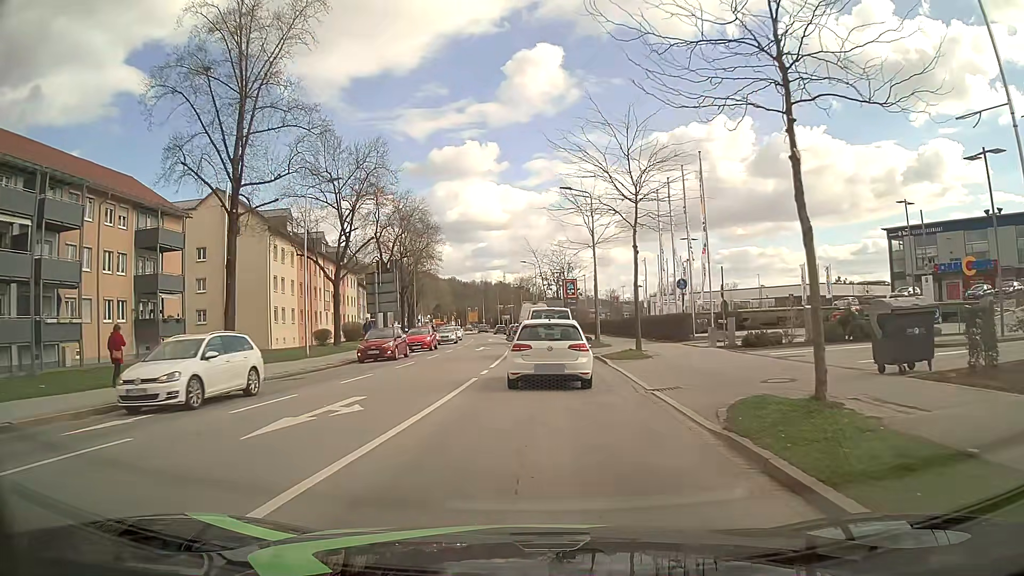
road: secondary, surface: asphalt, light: Day
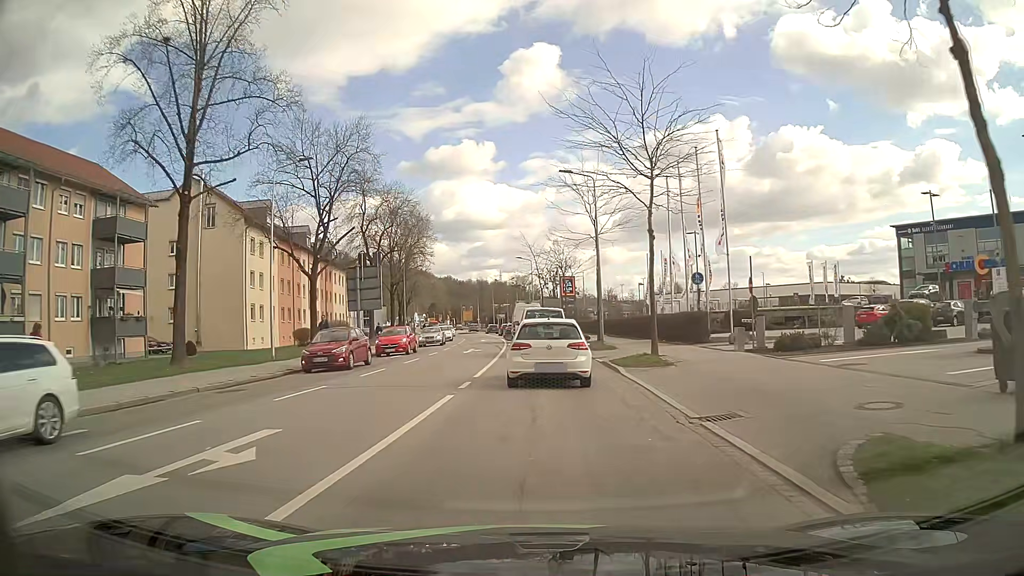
(0.0, +4.3) m; +1°
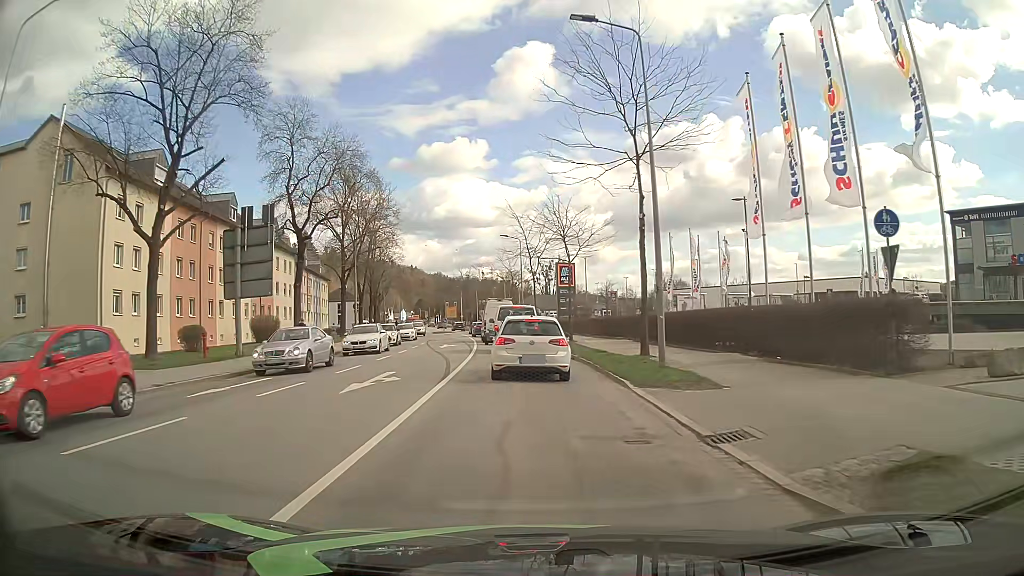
(+0.2, +18.5) m; +1°
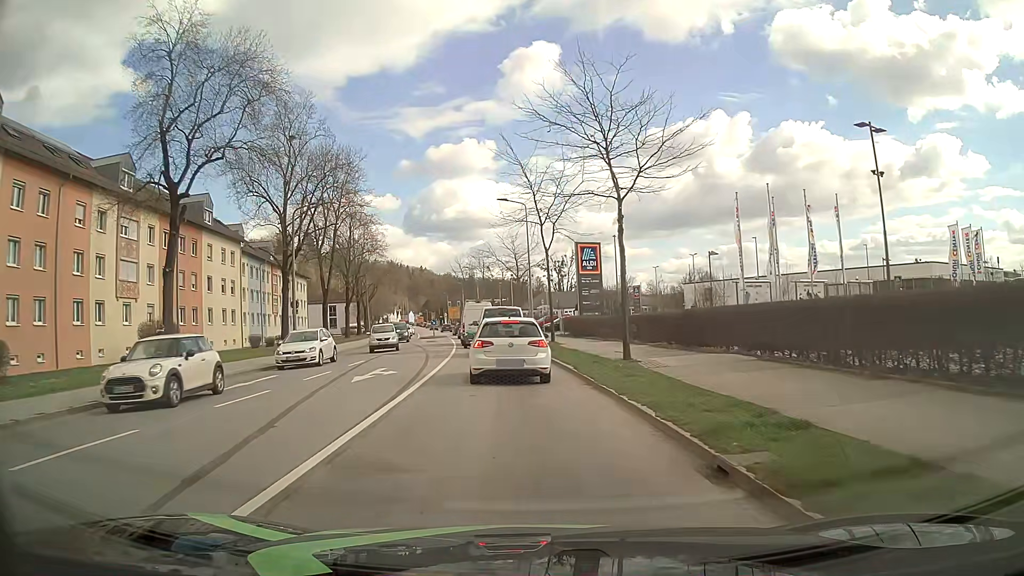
(0.0, +18.7) m; -1°
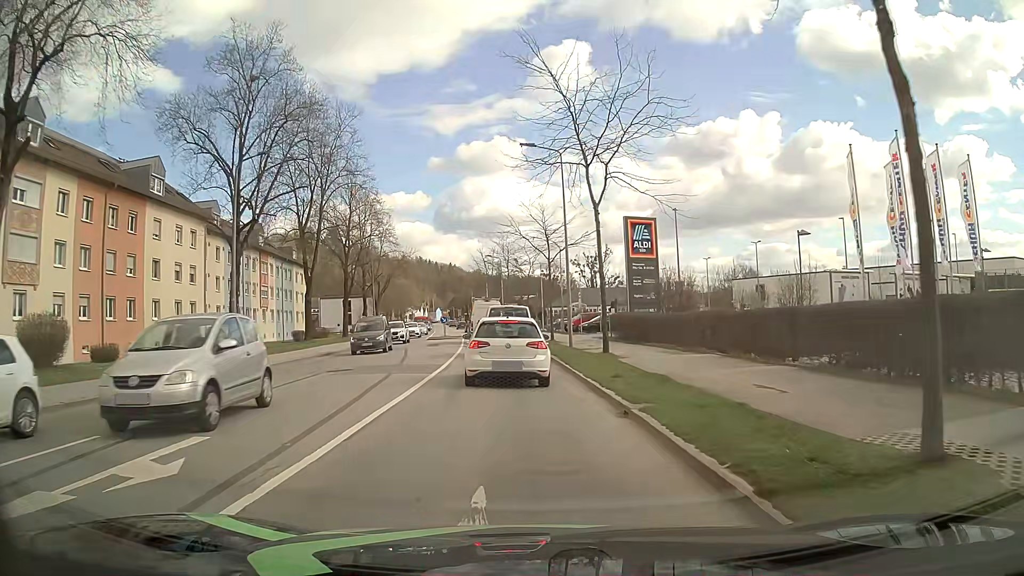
(-0.3, +13.1) m; -2°
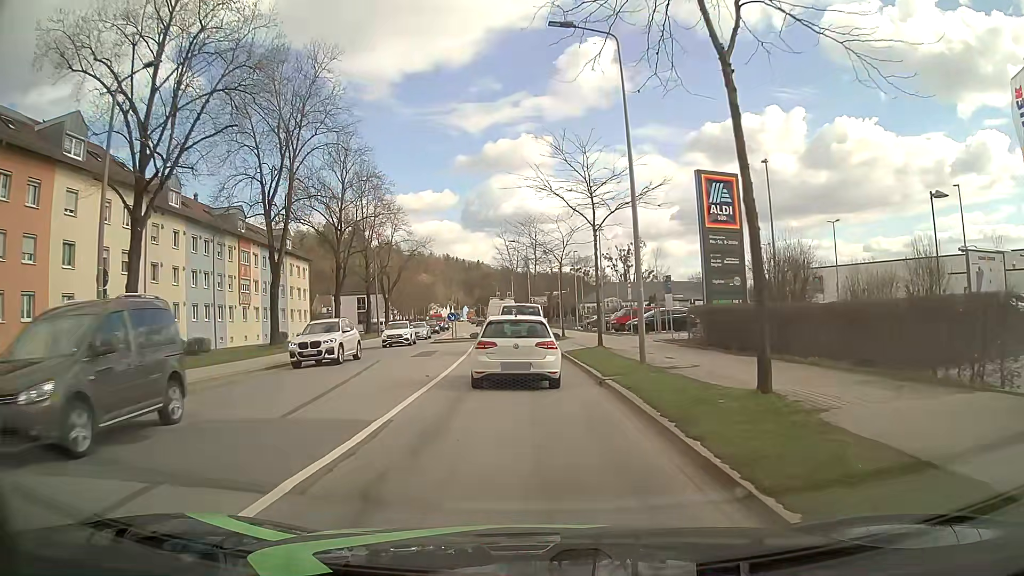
(-0.4, +12.6) m; -3°
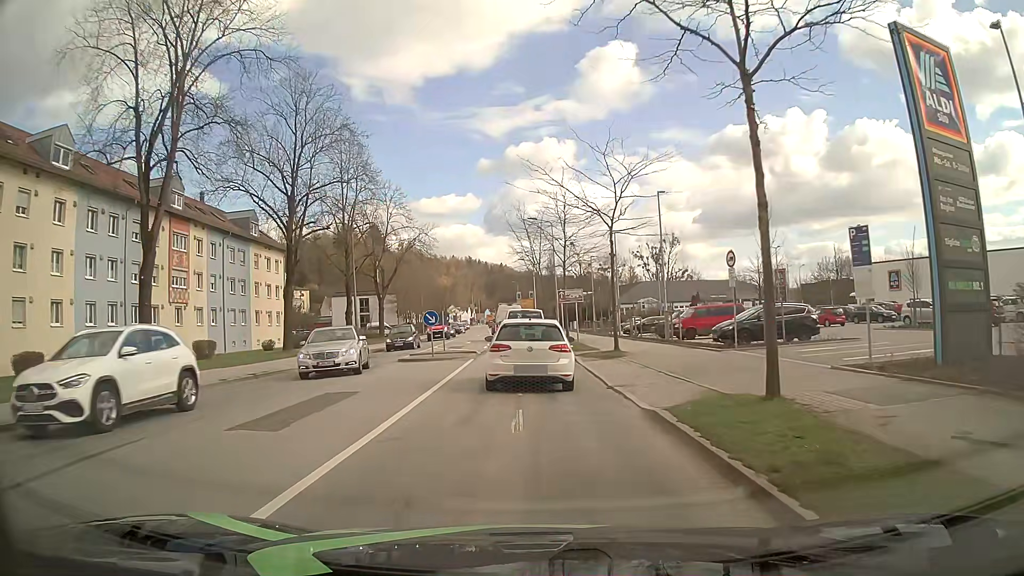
(-0.3, +17.0) m; -2°
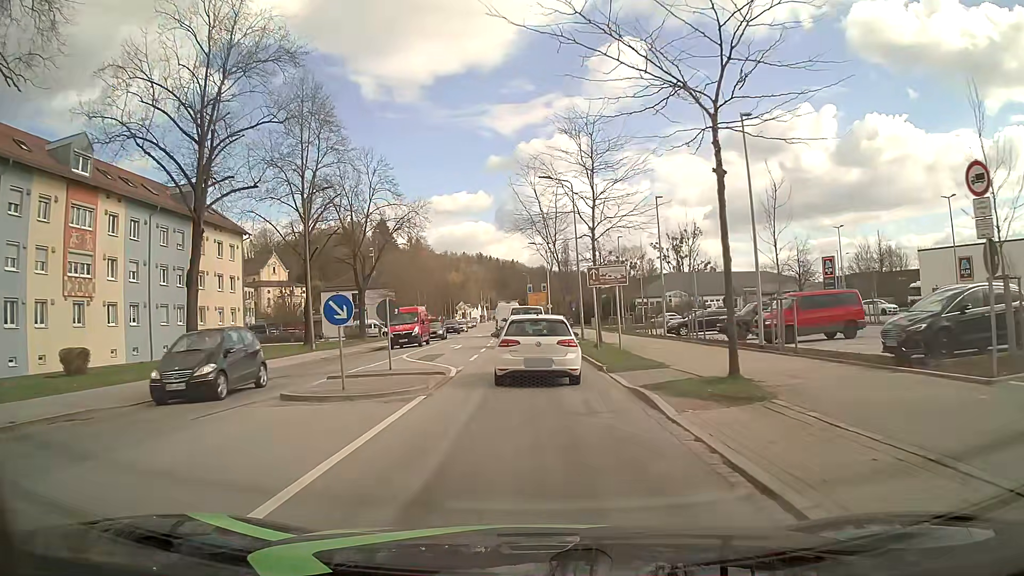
(-0.2, +13.7) m; -2°
(0, +10) (0, +20) (0, +30) (-1, +40) (-1, +50) (-2, +60) (-2, +70) (-3, +80) (-3, +90) (-3, +100) m
